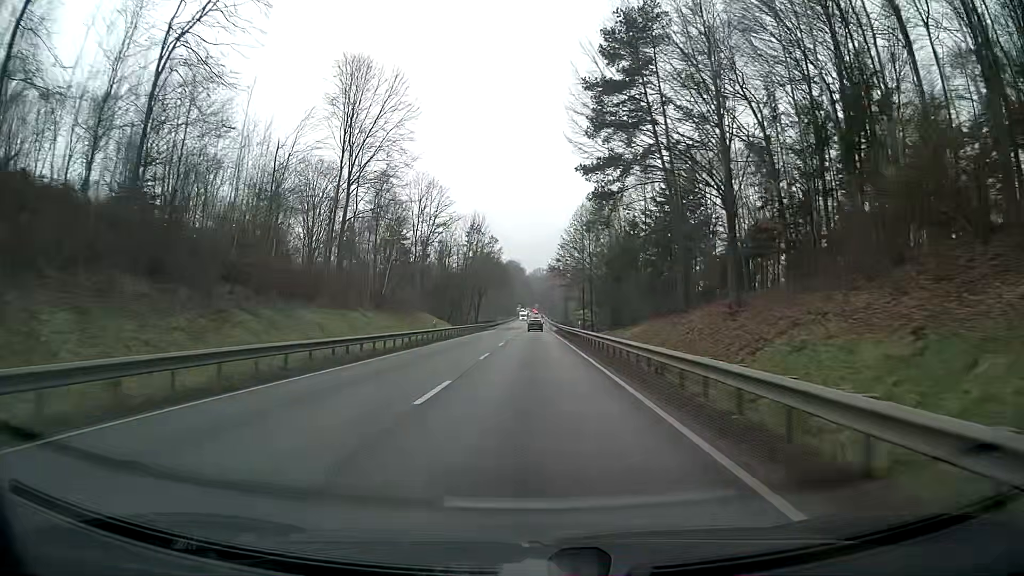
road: primary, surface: asphalt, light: Day
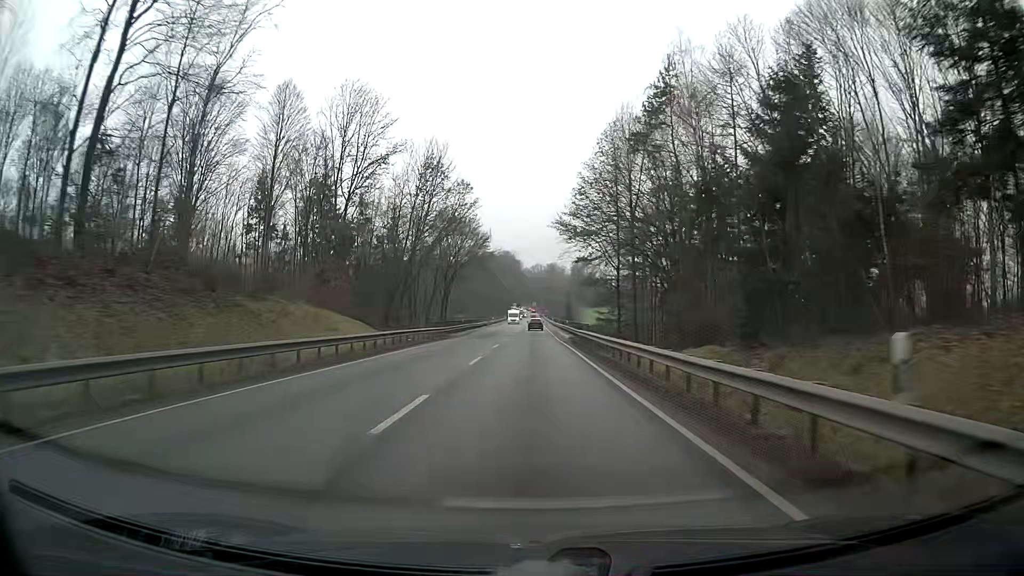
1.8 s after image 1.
(-0.1, +39.0) m; 0°
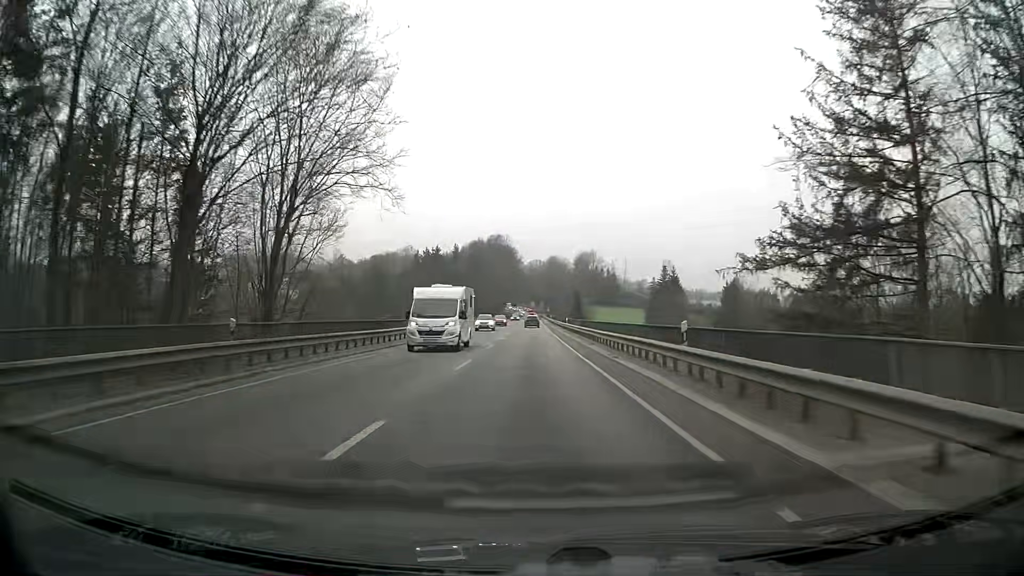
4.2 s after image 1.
(-0.2, +51.2) m; 0°
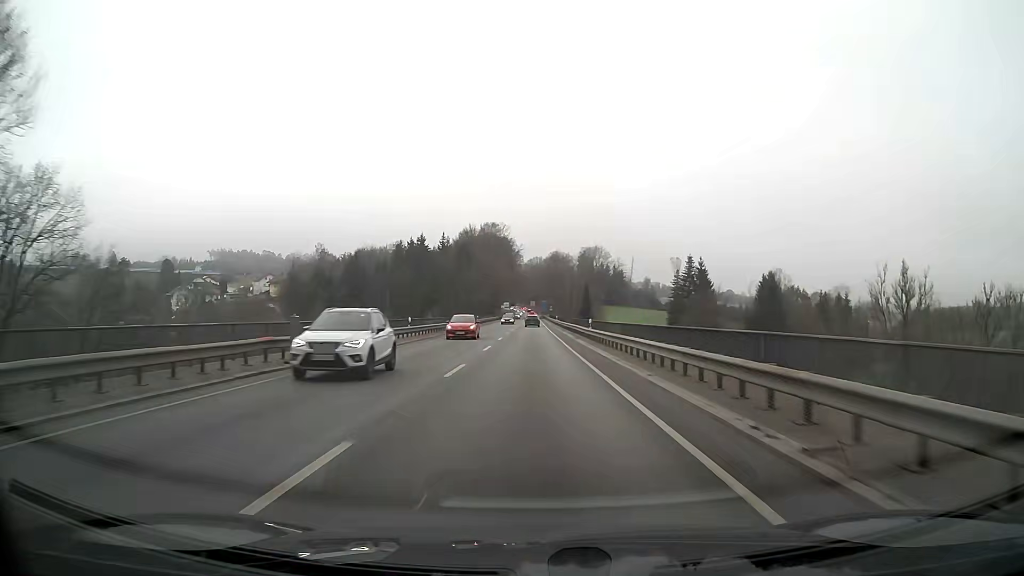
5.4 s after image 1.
(0.0, +25.4) m; 0°
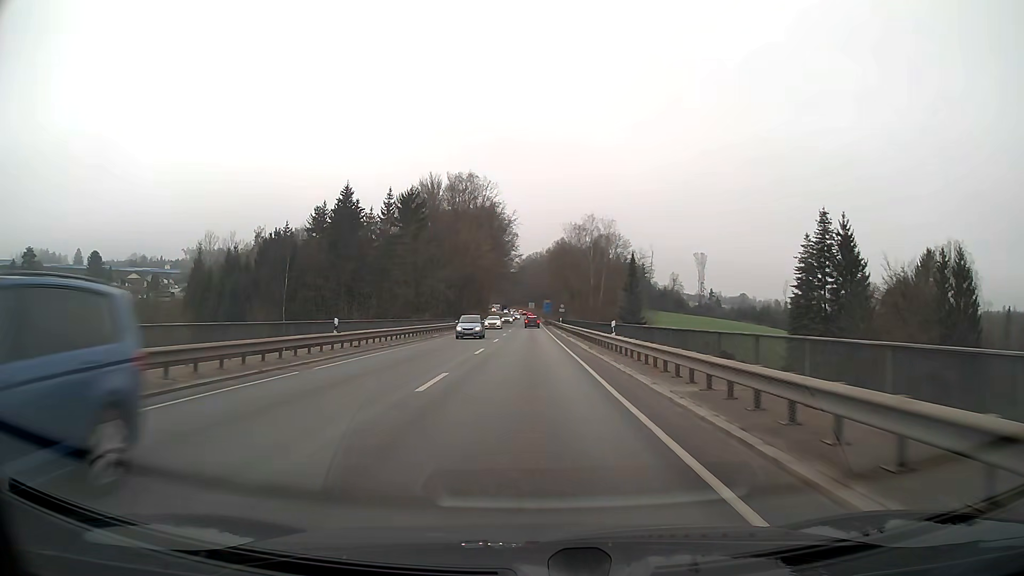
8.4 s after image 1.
(+0.1, +62.7) m; 0°
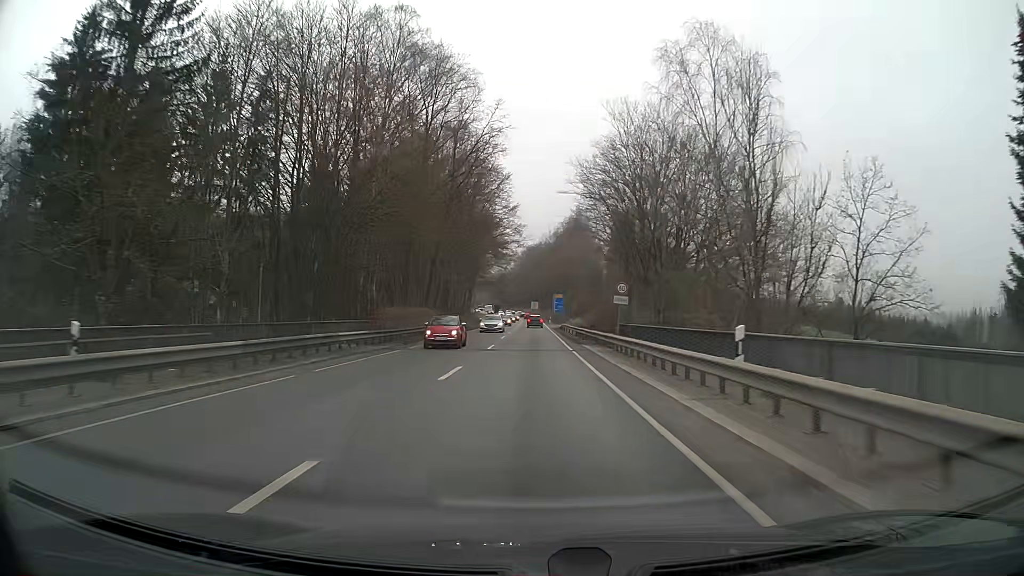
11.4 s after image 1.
(-0.1, +60.8) m; 0°
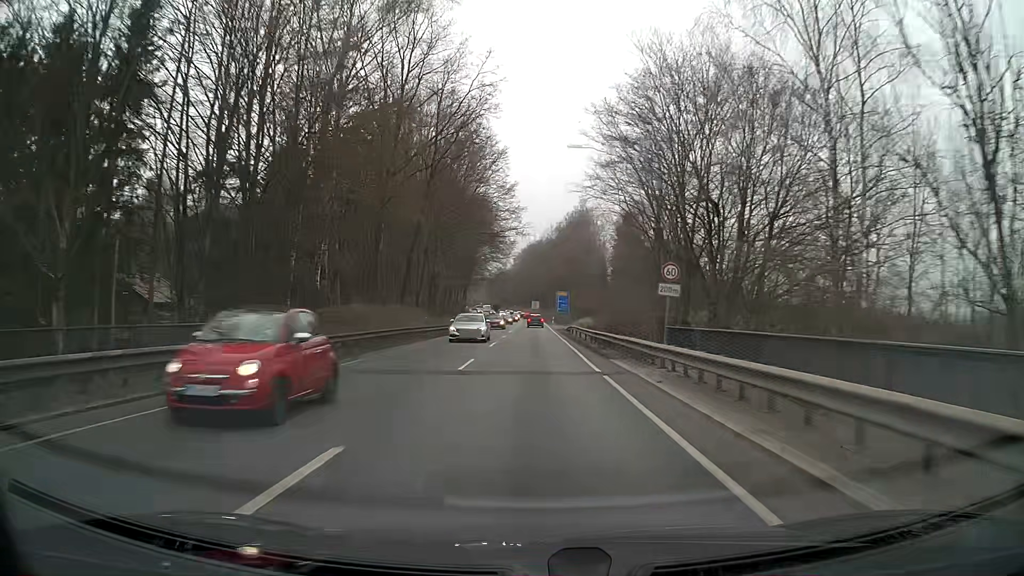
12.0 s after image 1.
(0.0, +11.7) m; 0°
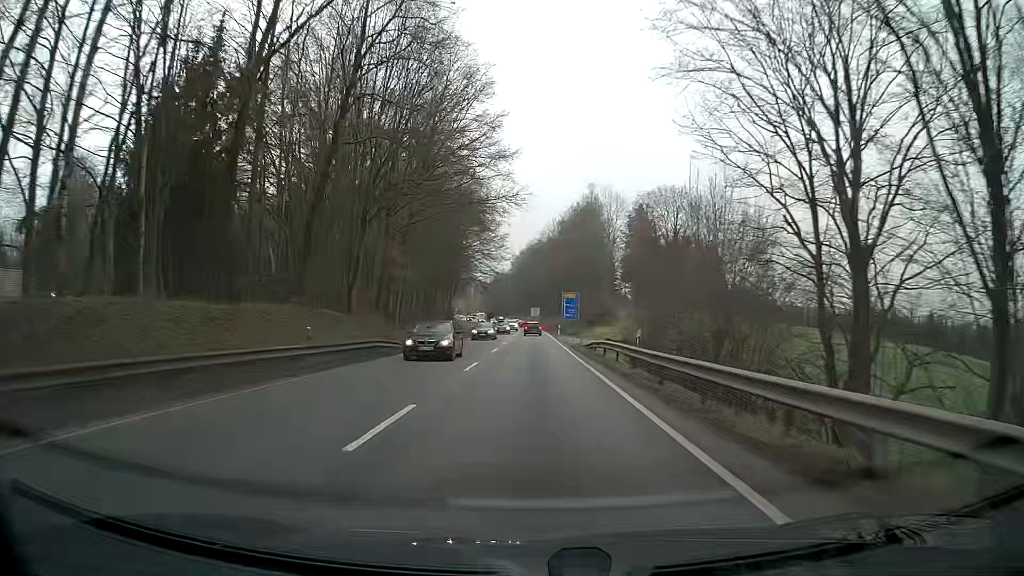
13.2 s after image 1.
(0.0, +22.7) m; 0°
